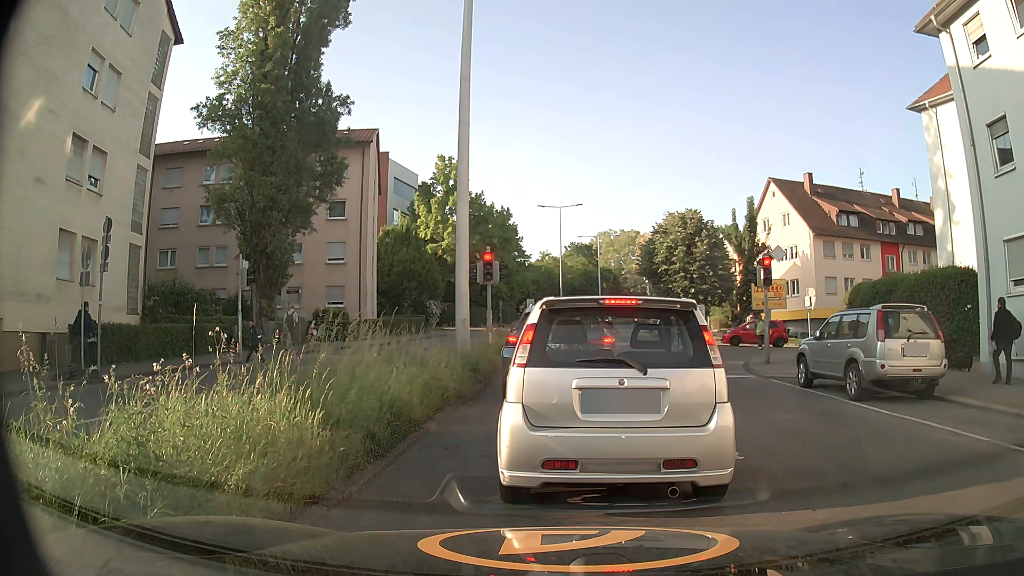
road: secondary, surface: asphalt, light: Day
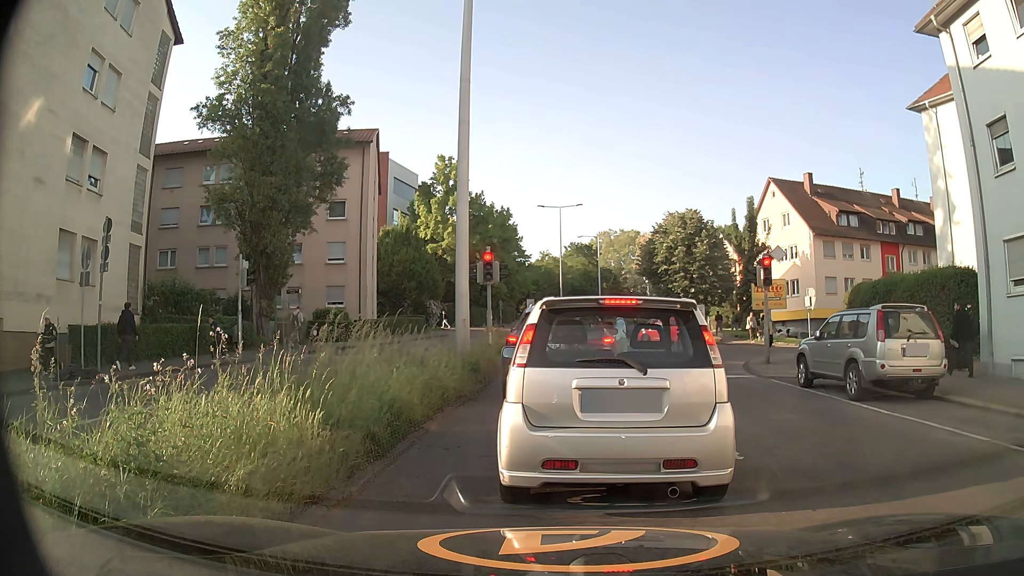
(0.0, 0.0) m; 0°
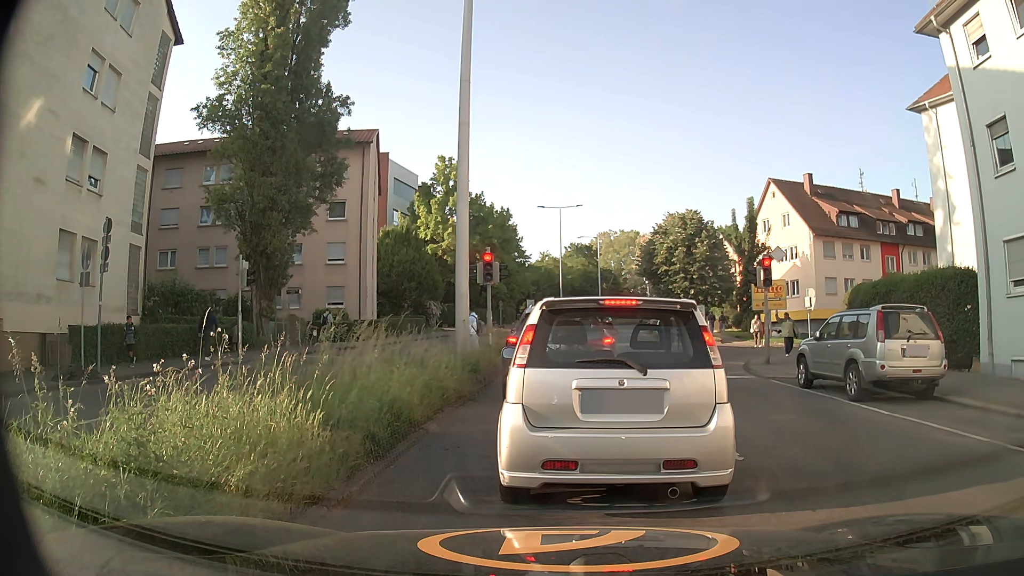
(0.0, 0.0) m; 0°
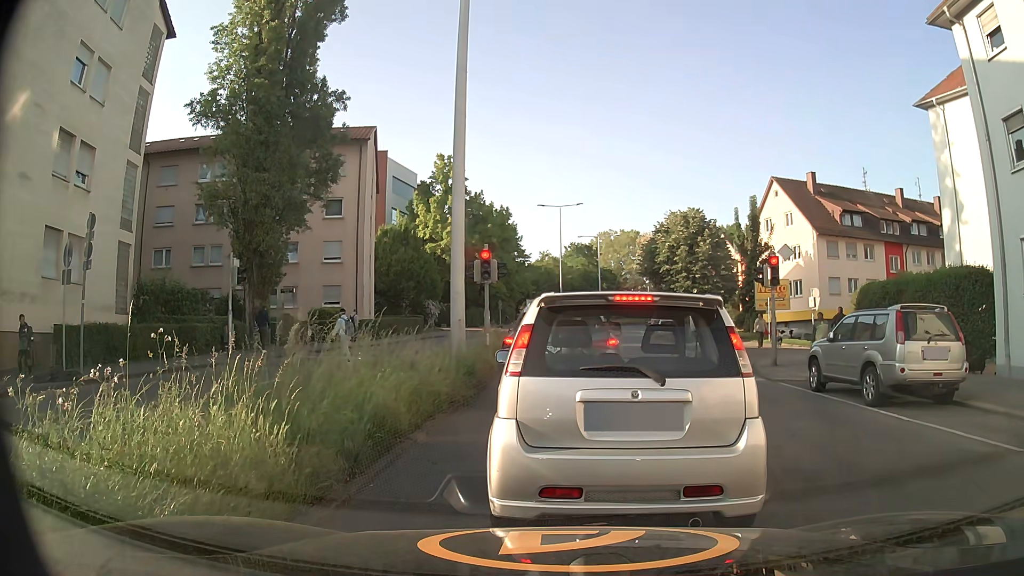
(0.0, +0.7) m; 0°
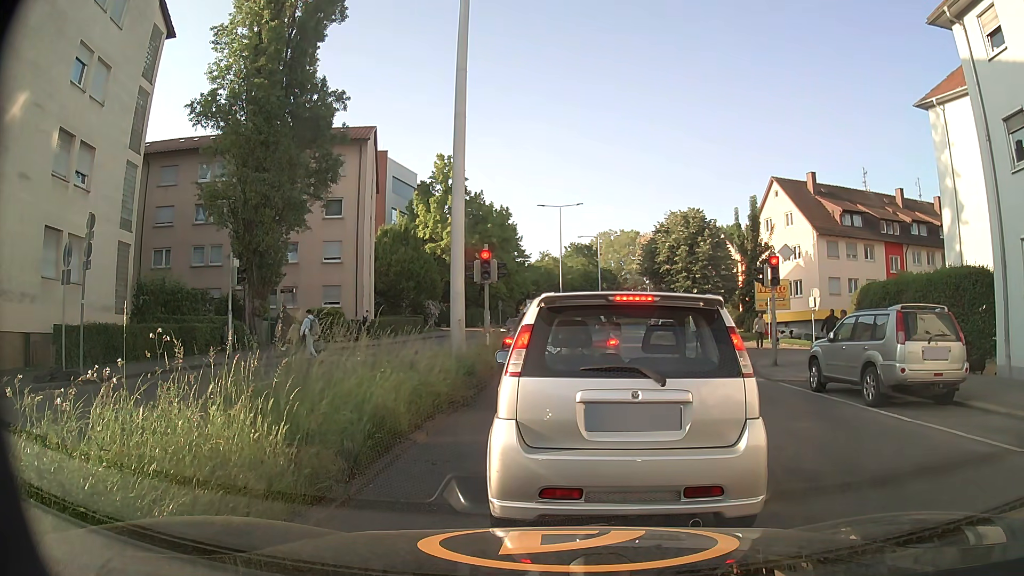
(0.0, +0.1) m; 0°
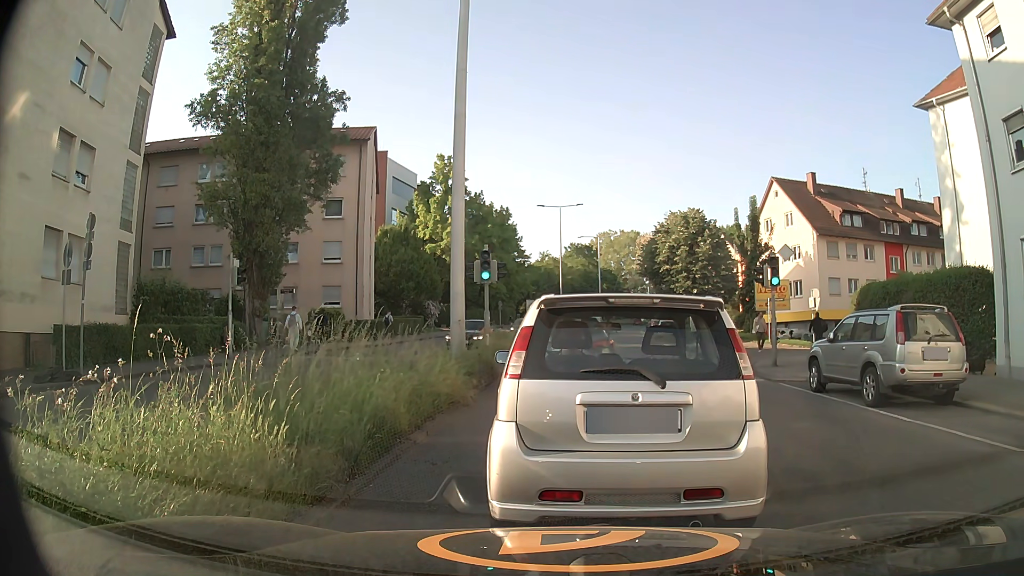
(0.0, 0.0) m; 0°
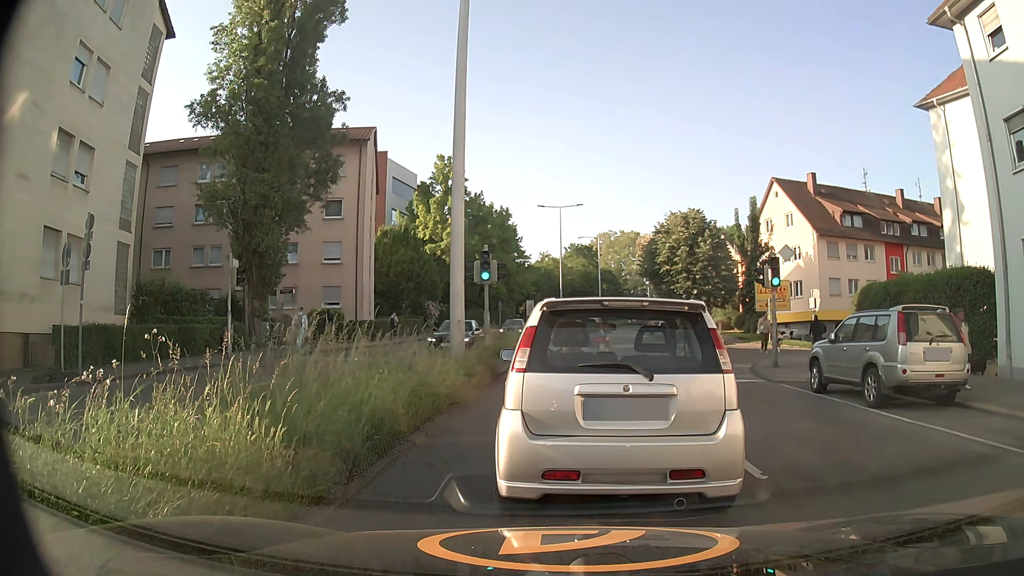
(0.0, 0.0) m; 0°
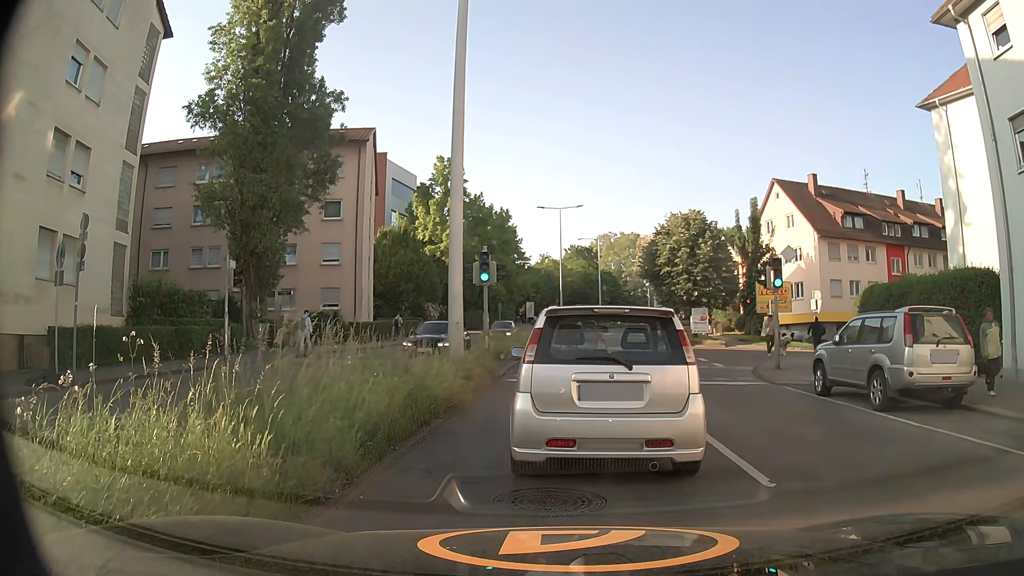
(0.0, +0.2) m; 0°
(0, +10) (0, +20) (+1, +30) (+1, +40) (+1, +50) (+2, +60) (+3, +70) (+4, +80) (+5, +90) (+7, +100) m
